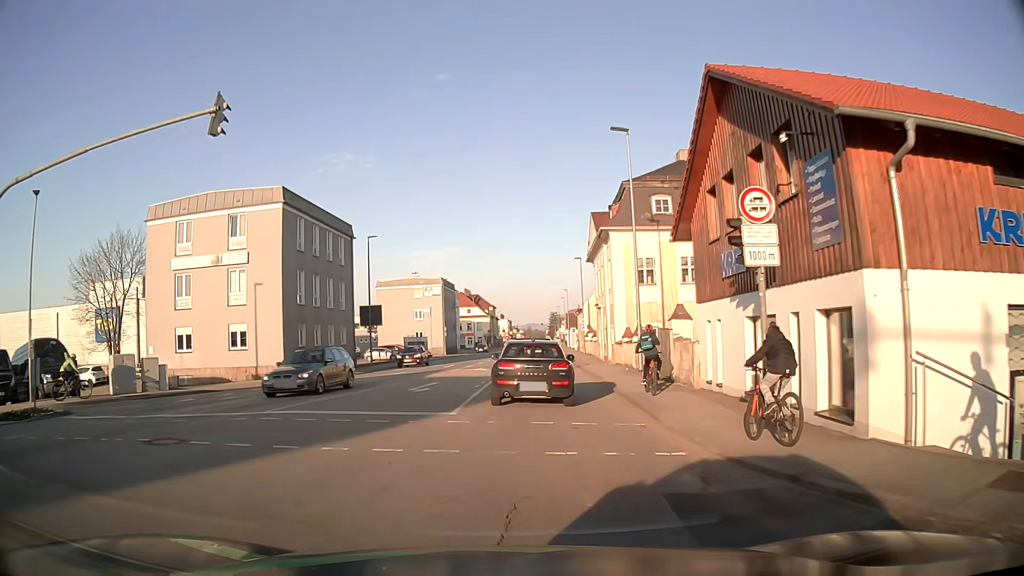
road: tertiary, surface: asphalt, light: Day
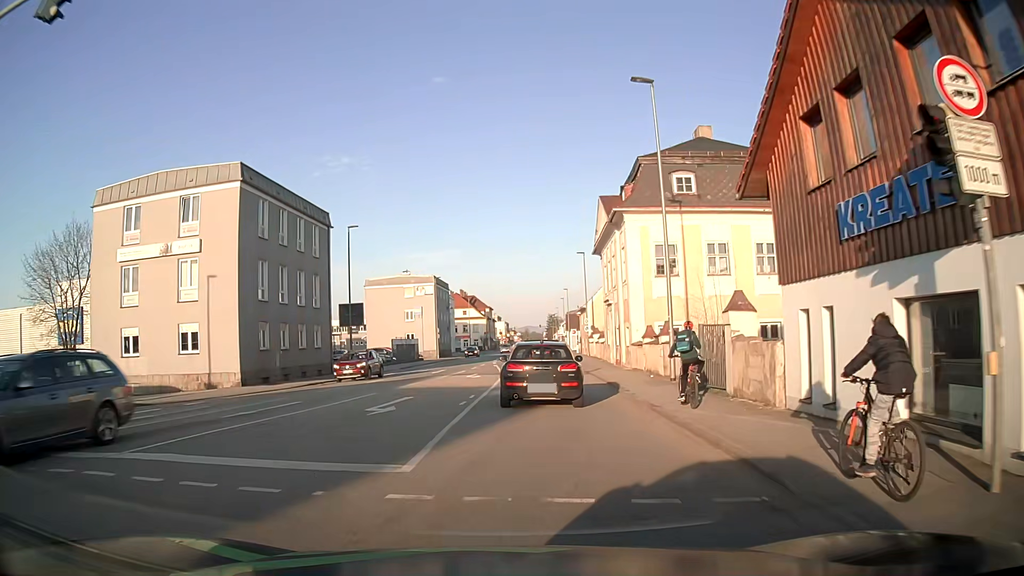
(0.0, +5.9) m; 0°
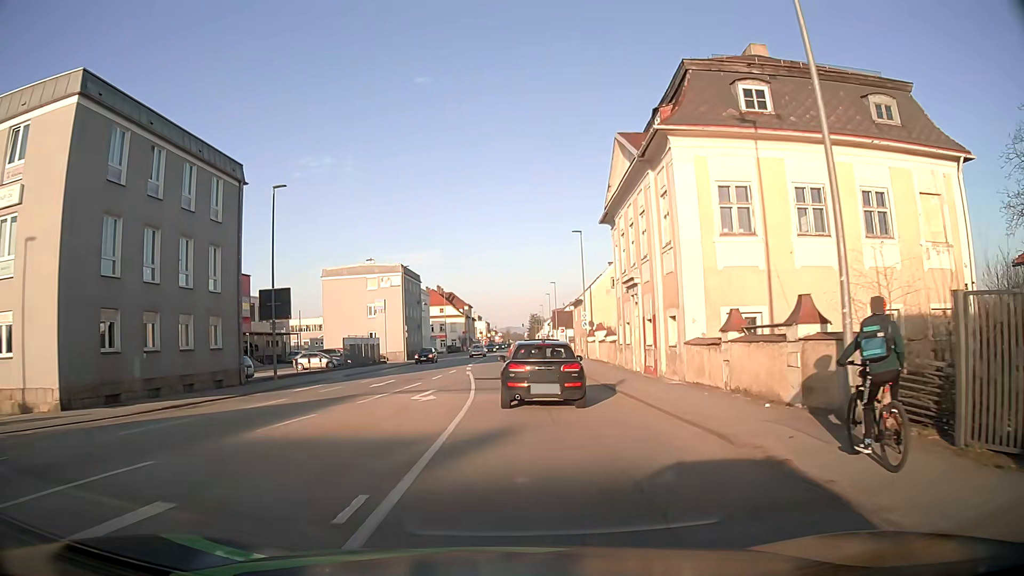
(+0.1, +12.7) m; +1°
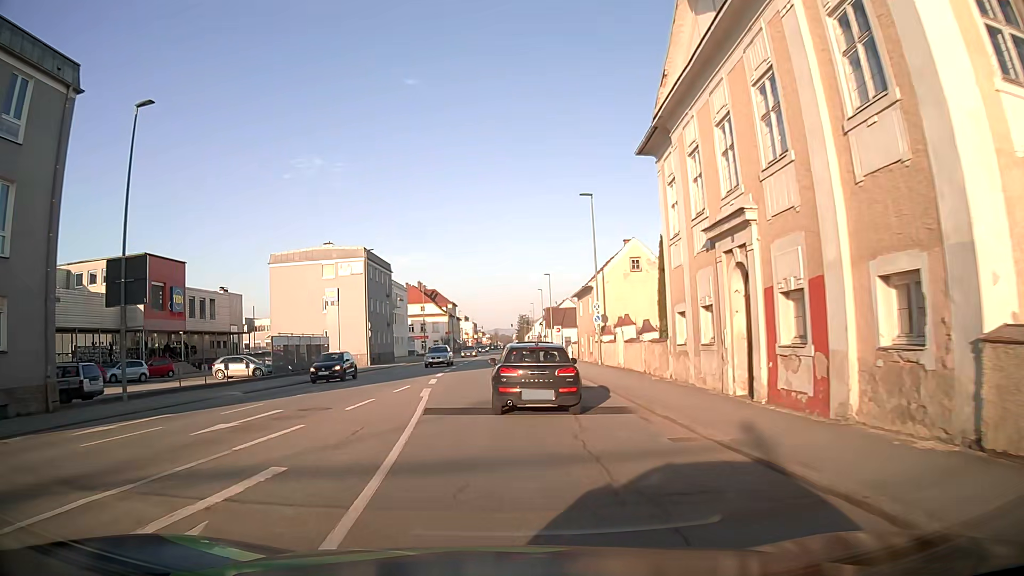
(+0.2, +14.0) m; +2°
